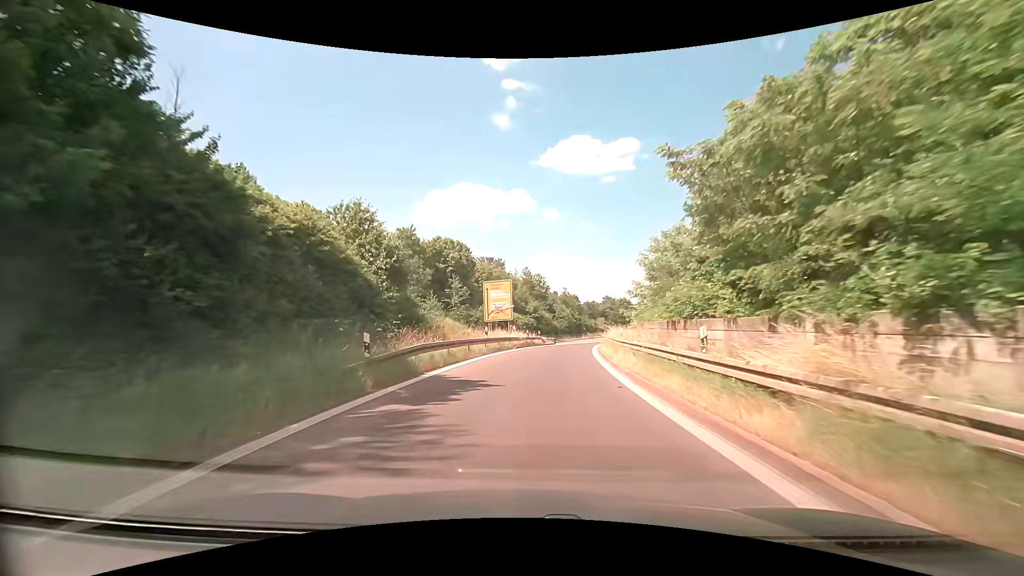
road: trunk_link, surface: asphalt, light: Day
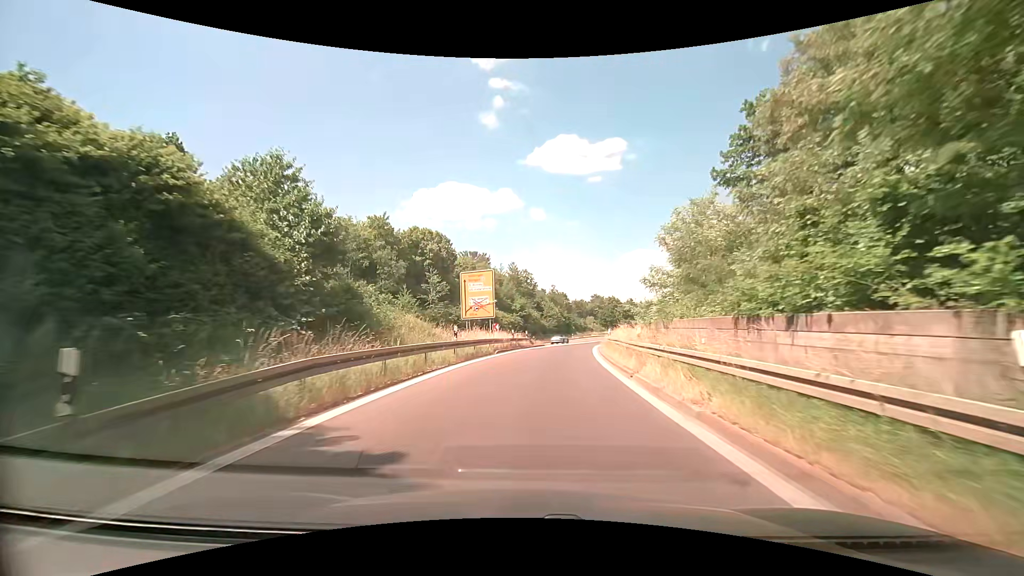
(0.0, +7.3) m; +1°
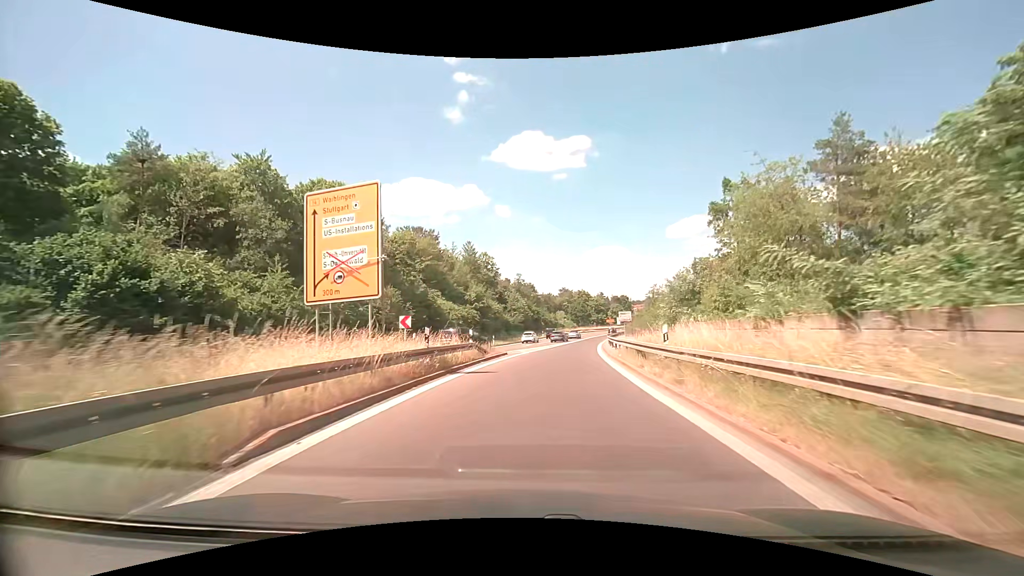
(+0.9, +21.6) m; +4°
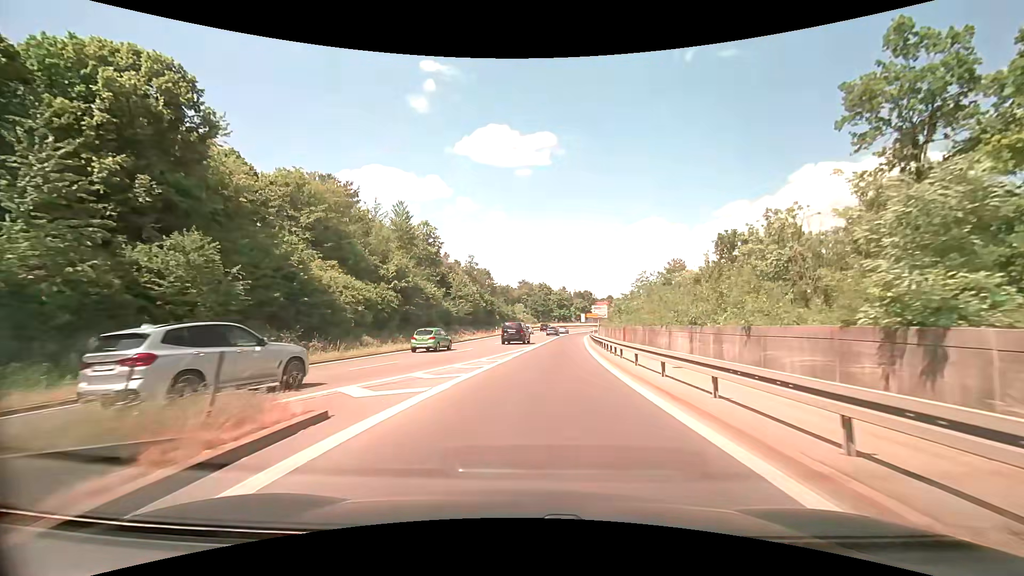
(+1.0, +21.5) m; +5°
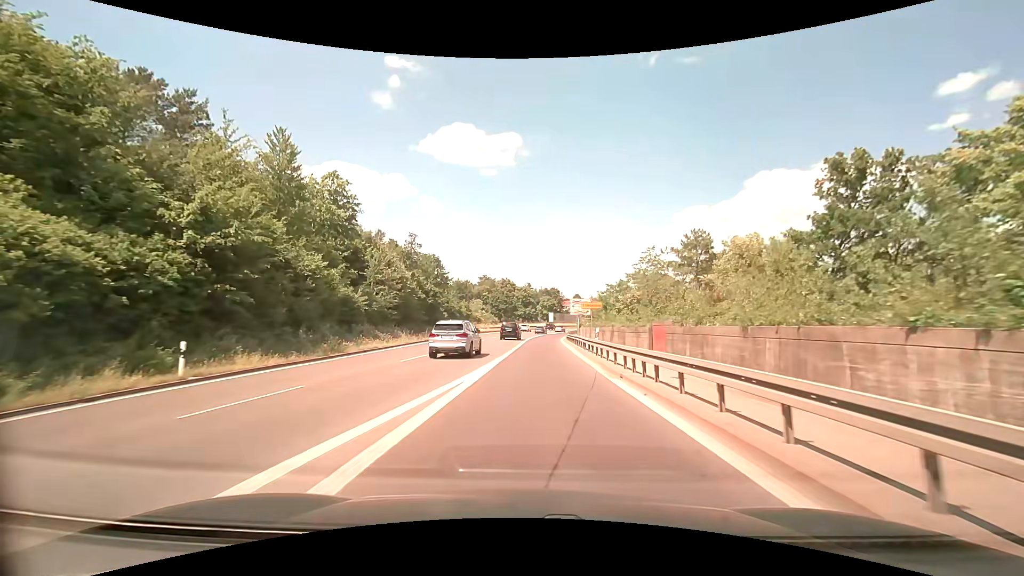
(+0.9, +21.7) m; +4°
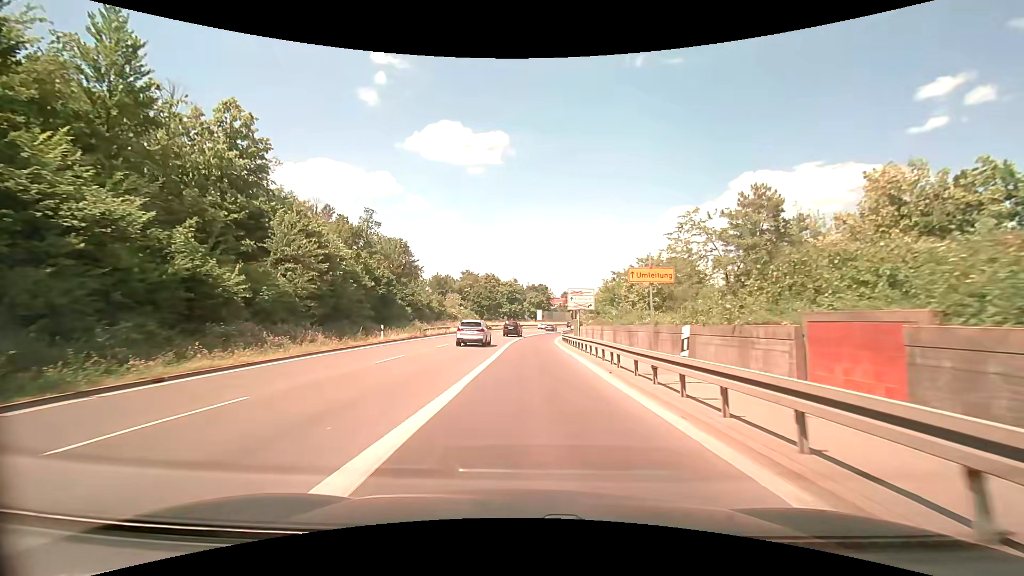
(+0.2, +14.7) m; +2°
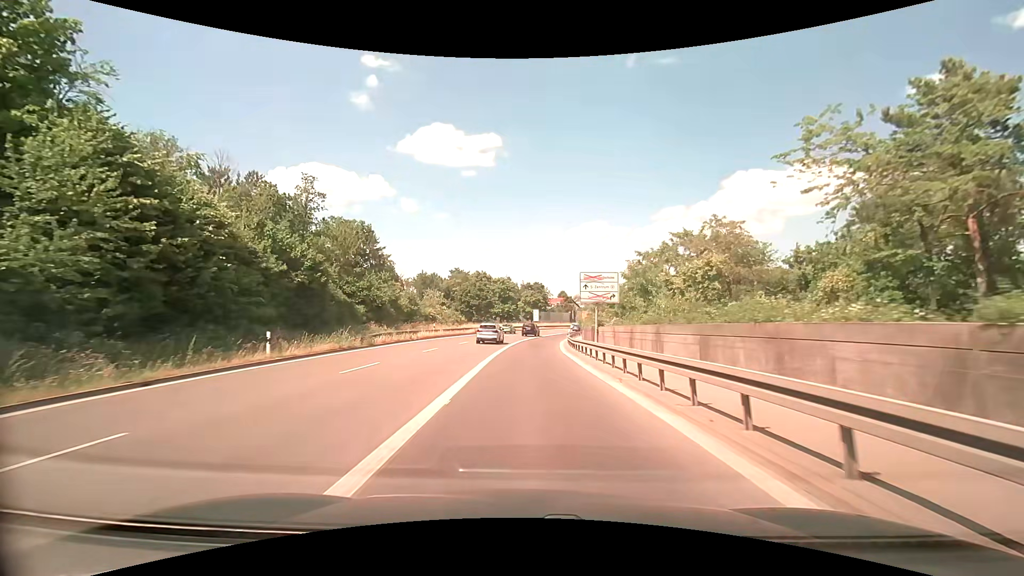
(+0.1, +14.9) m; 0°
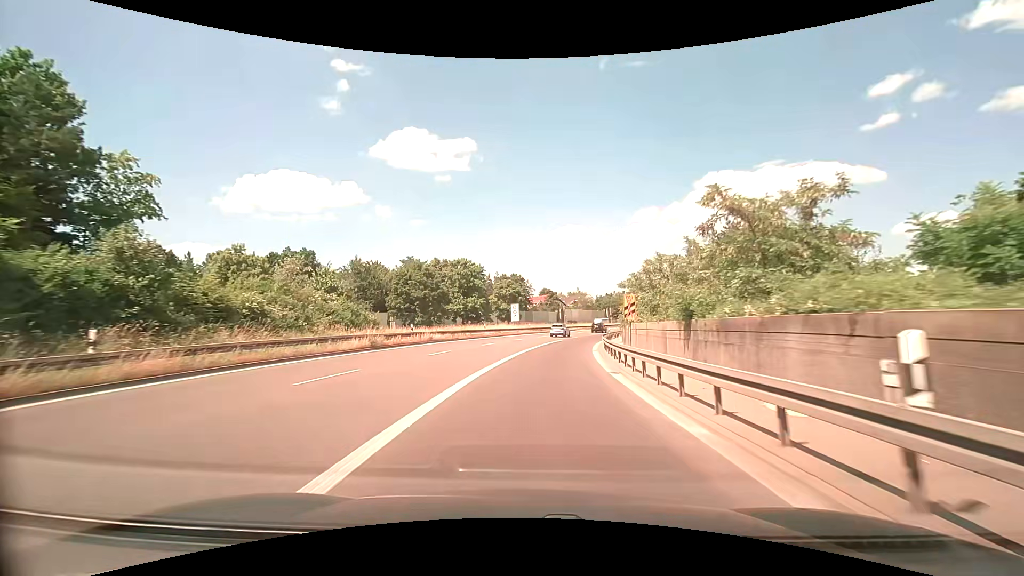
(+0.6, +39.2) m; +3°
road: trunk
